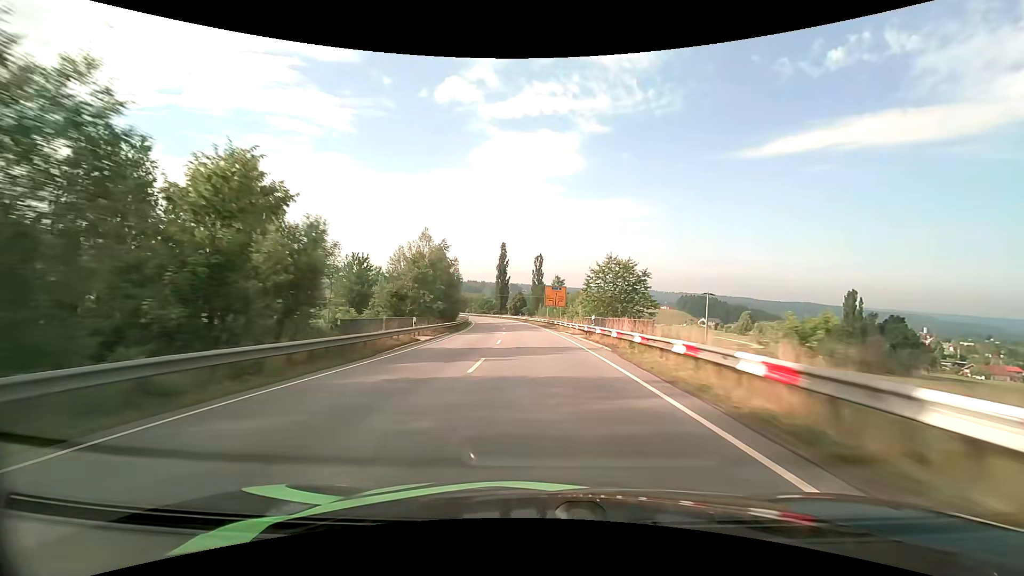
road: primary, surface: asphalt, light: Day
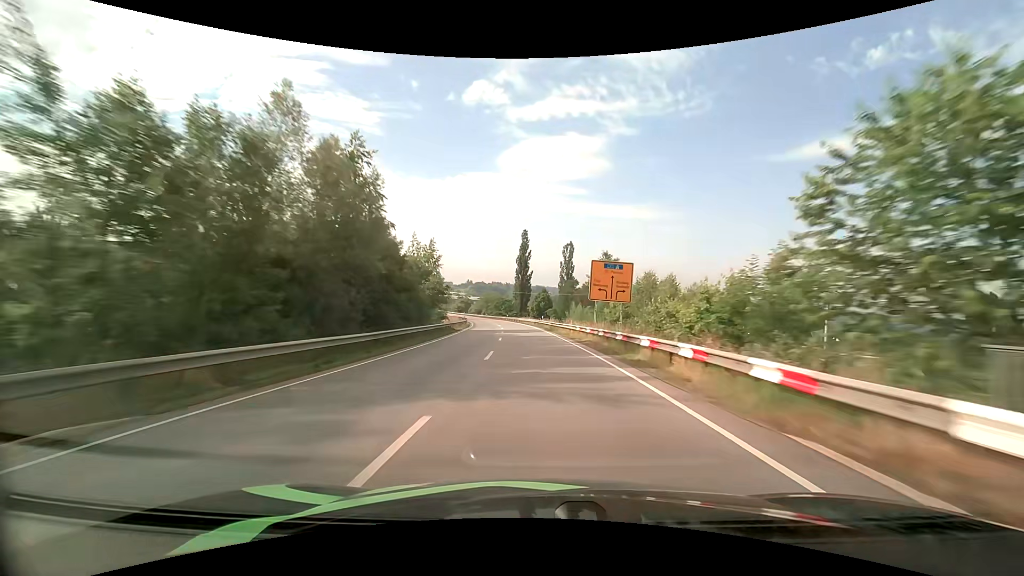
(-0.8, +32.6) m; -3°
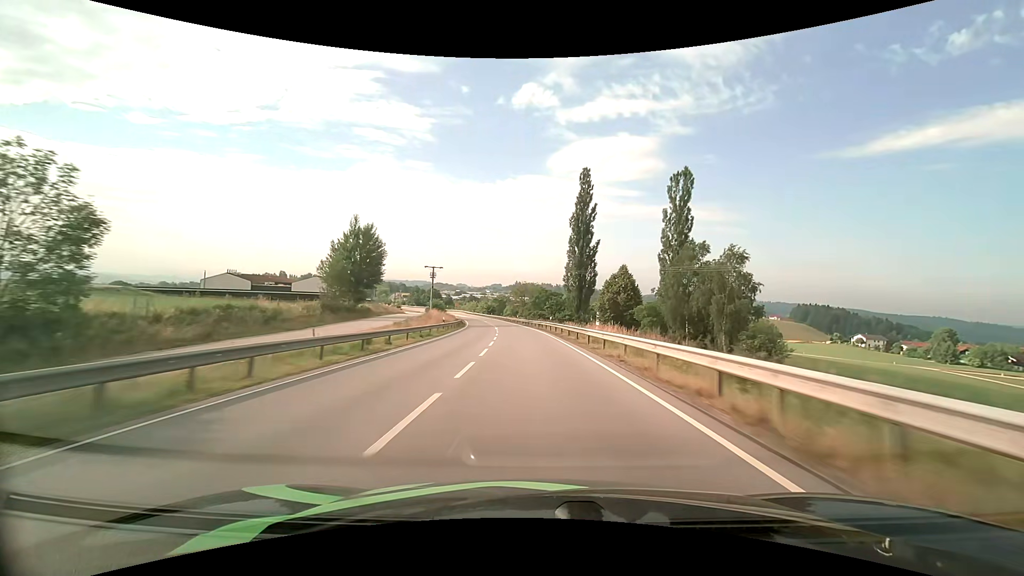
(-3.4, +65.4) m; -6°
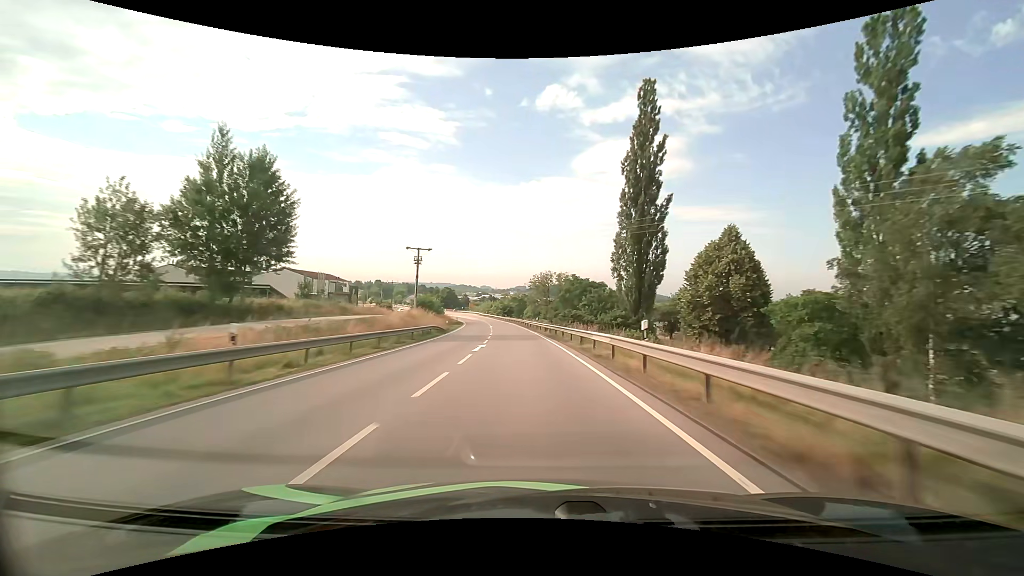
(-0.8, +32.6) m; -3°
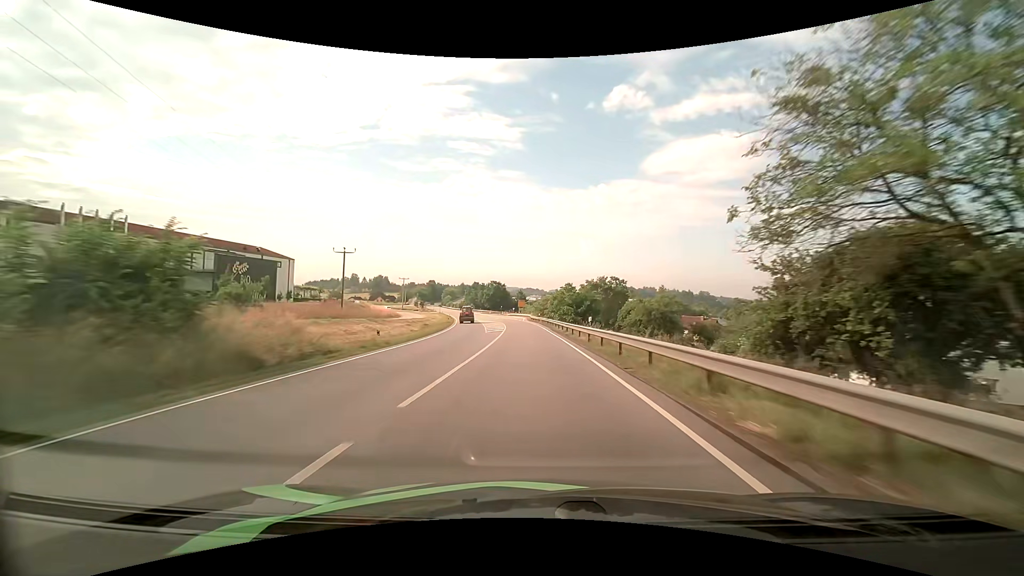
(-5.8, +79.1) m; -8°
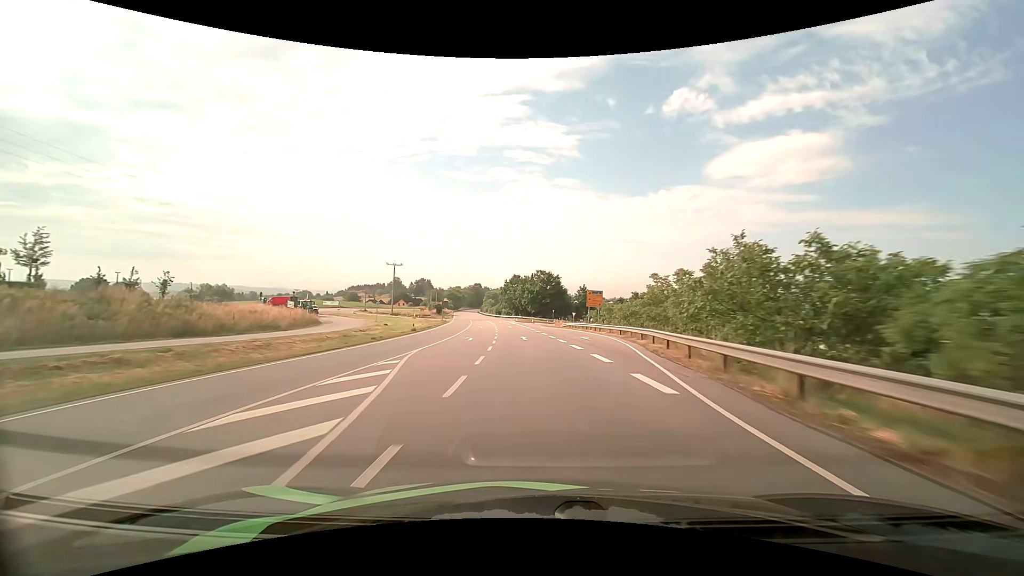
(-4.5, +75.8) m; -7°
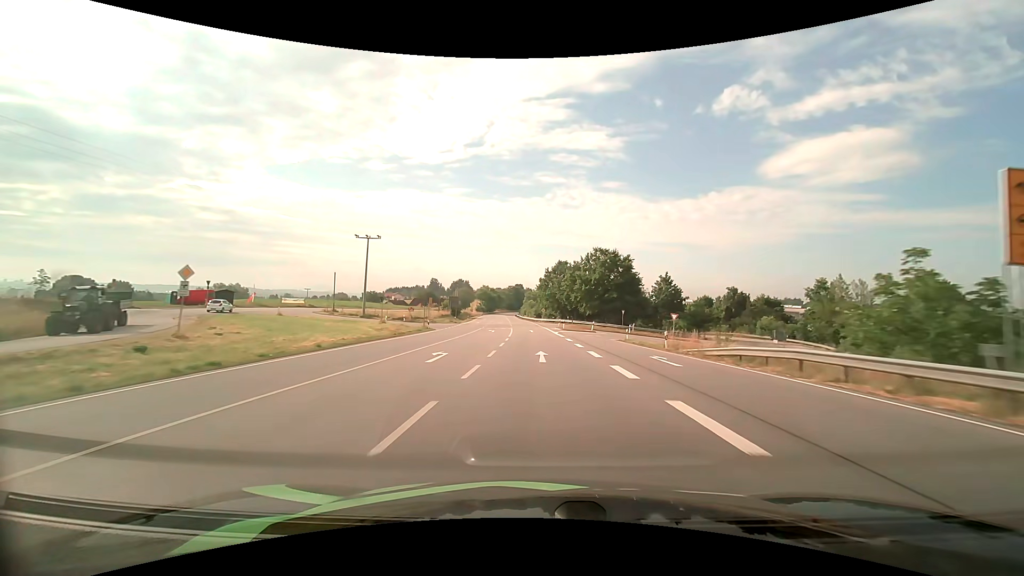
(-2.1, +45.5) m; -5°
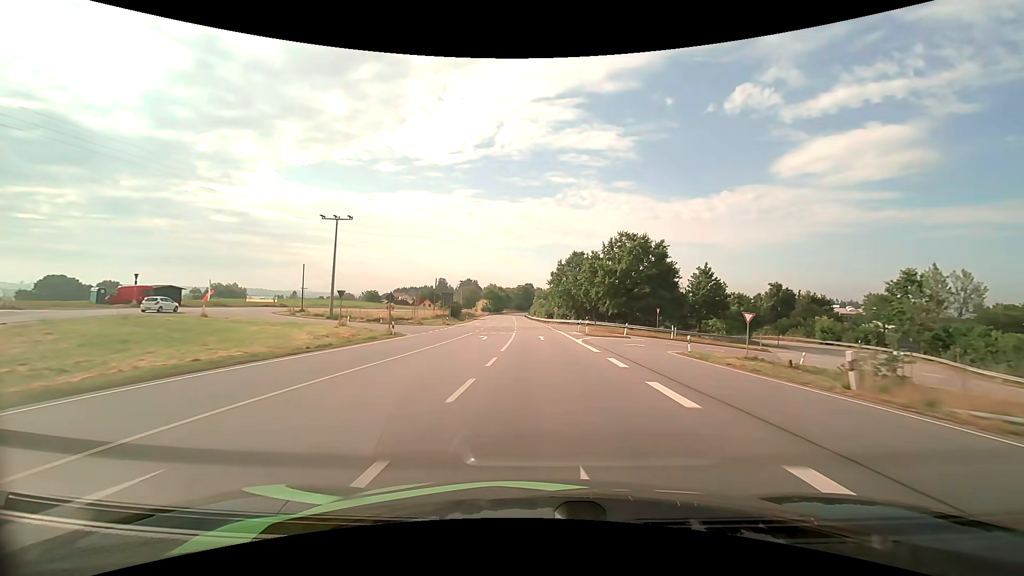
(-0.2, +15.4) m; -1°
(0, +10) (0, +20) (0, +30) (-1, +40) (-1, +50) (-1, +60) (-2, +70) (-2, +80) (-3, +90) (-3, +100) m
